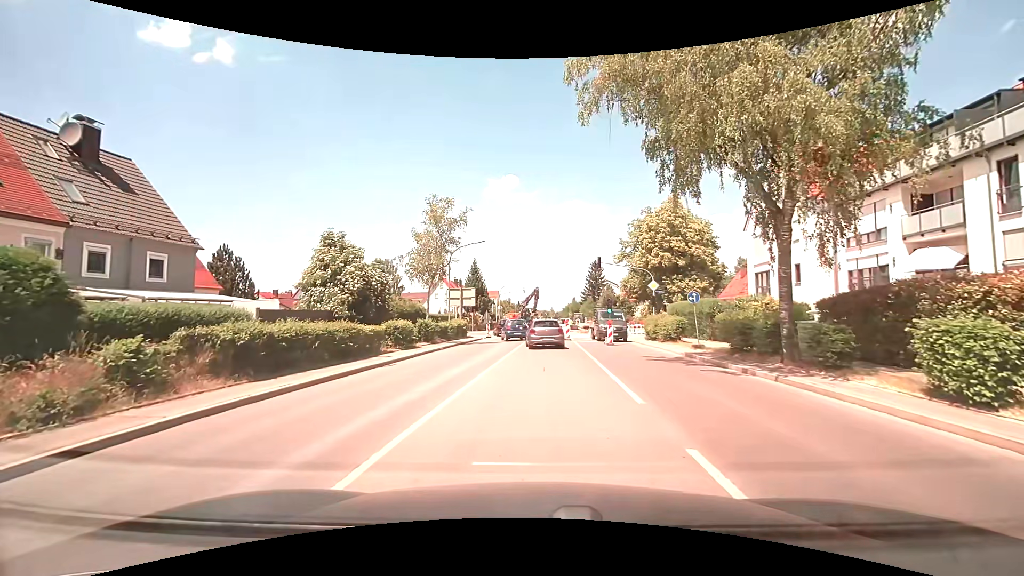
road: secondary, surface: asphalt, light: Day
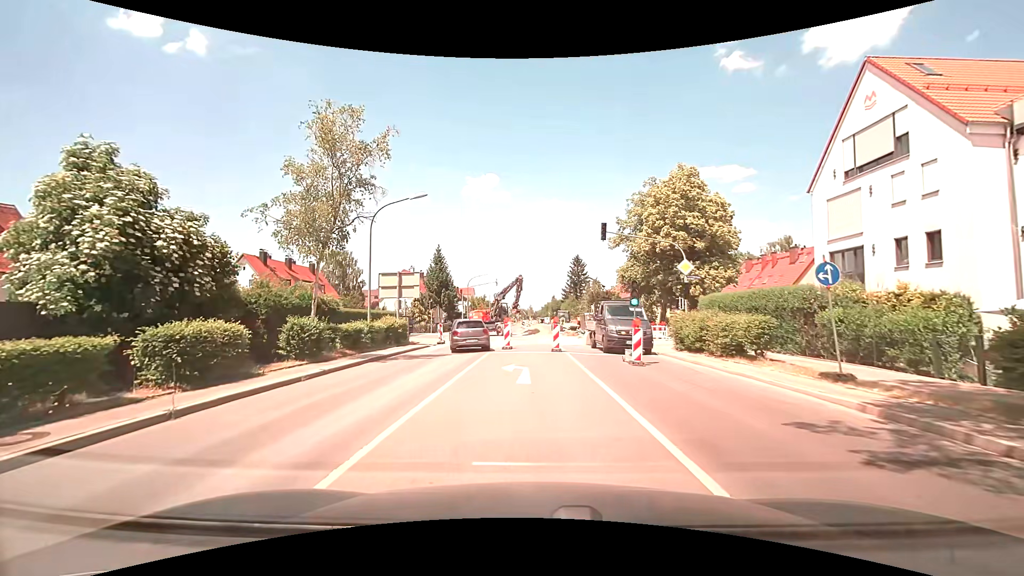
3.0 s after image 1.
(+0.2, +13.4) m; +2°
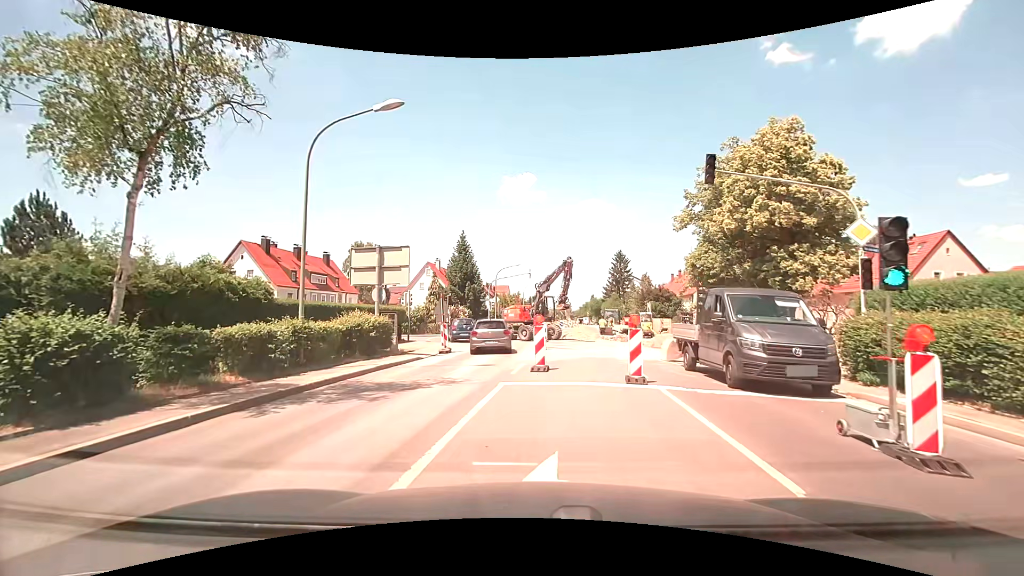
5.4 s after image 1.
(-0.3, +10.1) m; -4°
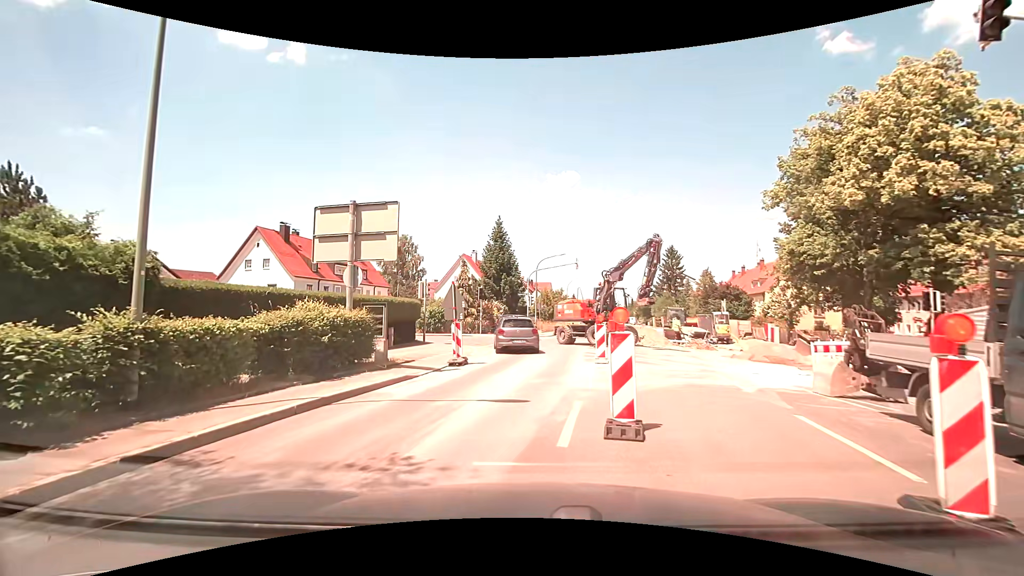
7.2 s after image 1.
(-0.2, +7.1) m; -5°
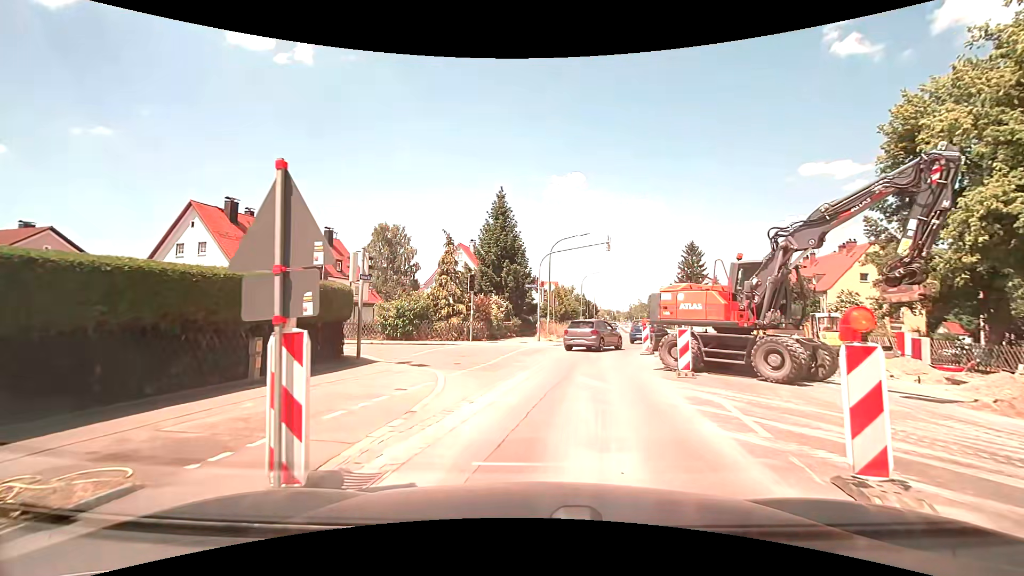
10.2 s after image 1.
(-0.5, +11.5) m; -1°
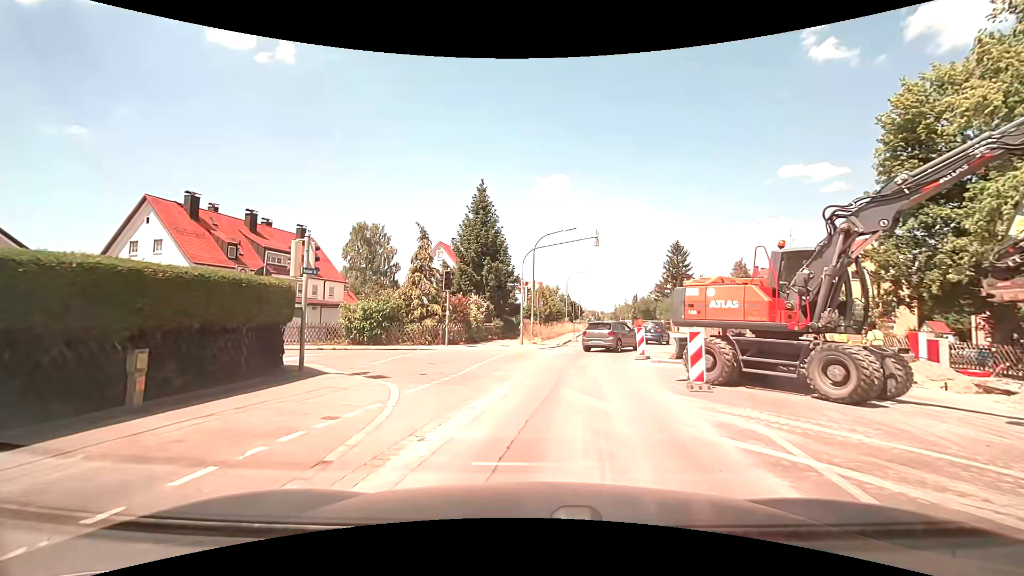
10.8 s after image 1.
(+0.1, +2.4) m; +2°
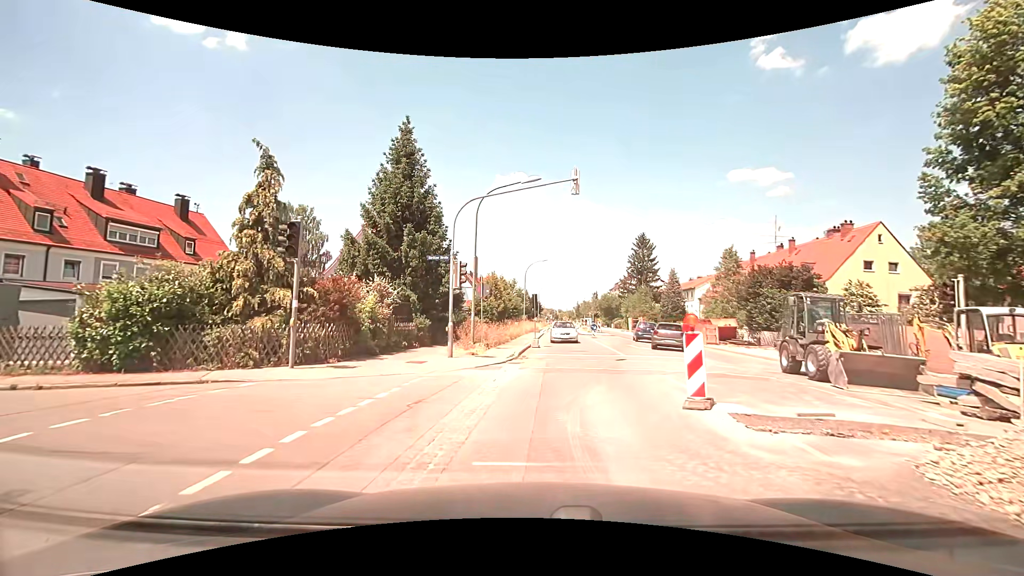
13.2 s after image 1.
(+0.5, +10.9) m; +5°
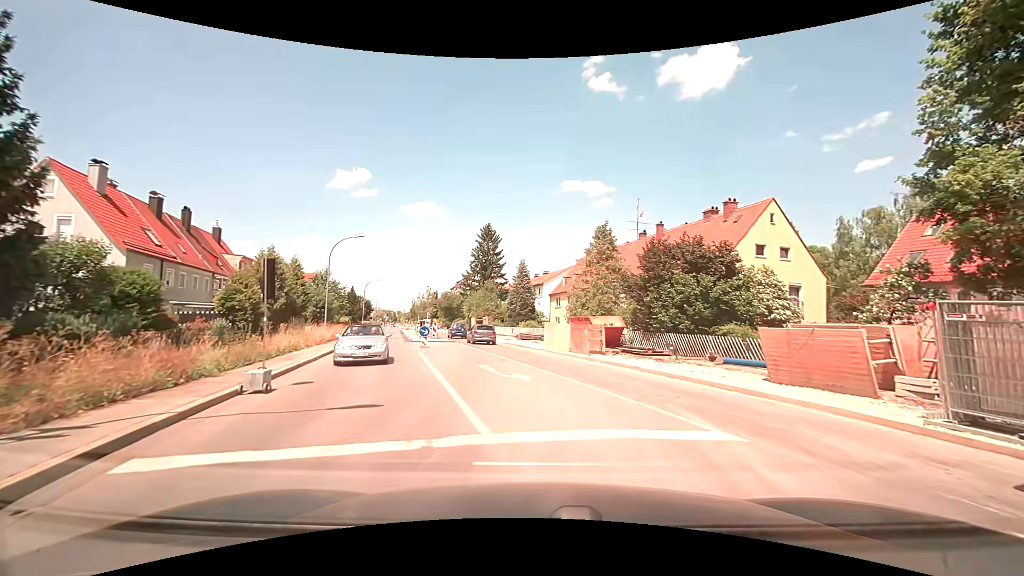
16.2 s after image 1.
(+1.6, +14.5) m; +17°
(+1, +10) (+1, +20) (-1, +30) (-3, +39) (-6, +49) (-8, +59) (-11, +69) (-13, +78) (-16, +88) (-18, +98) m
